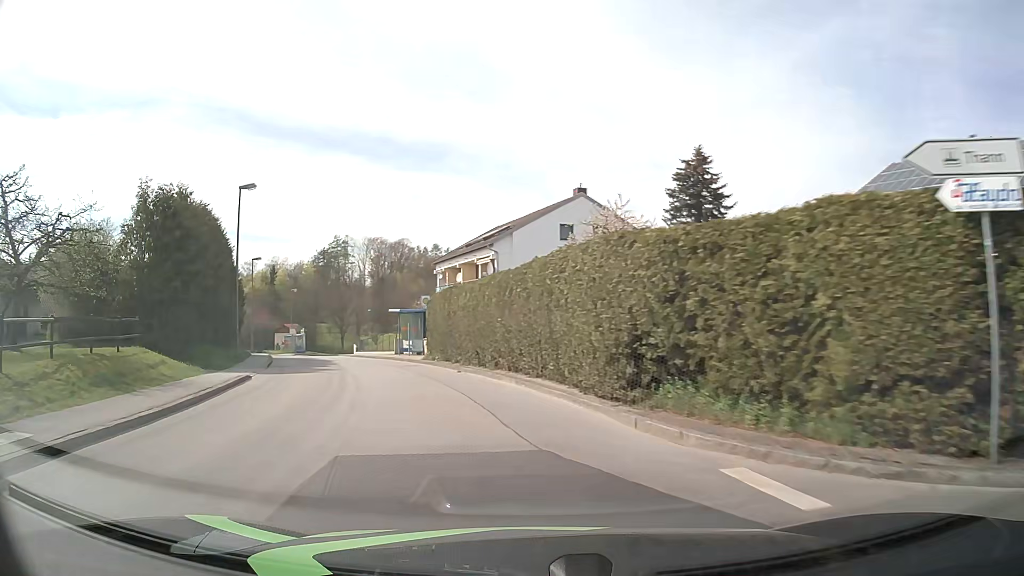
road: unclassified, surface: asphalt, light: Day
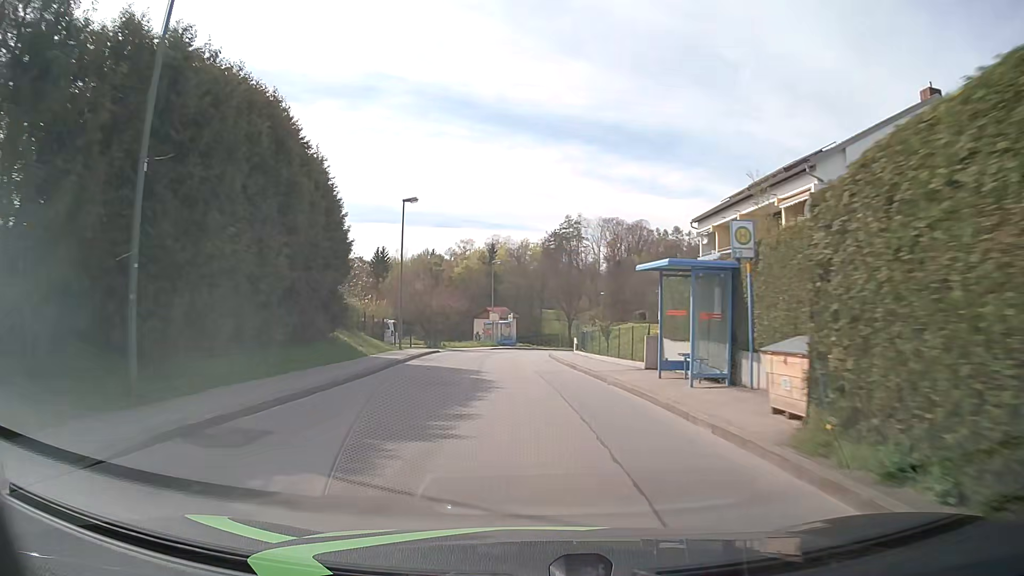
(-4.5, +21.8) m; -20°
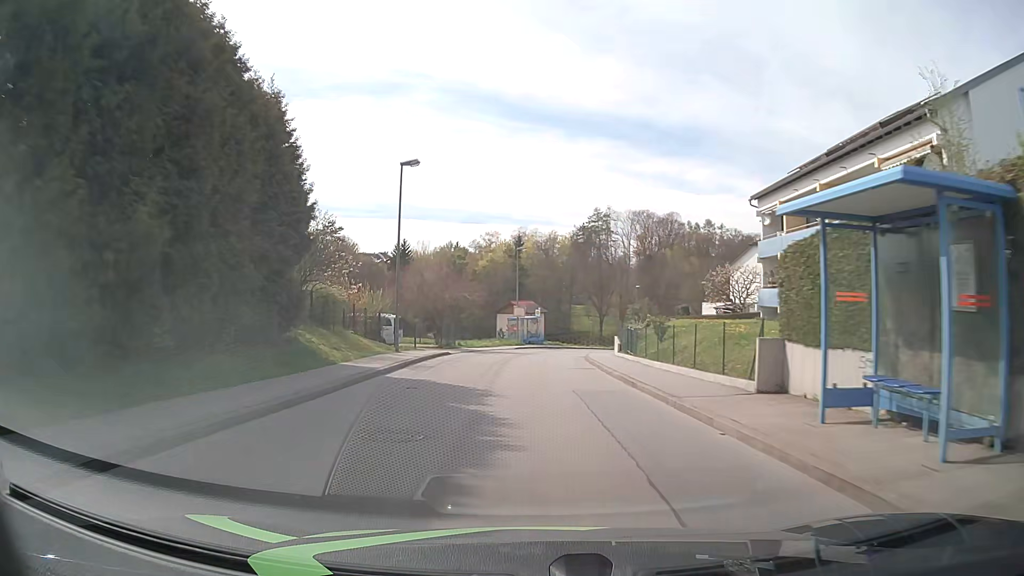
(-0.2, +7.6) m; -3°
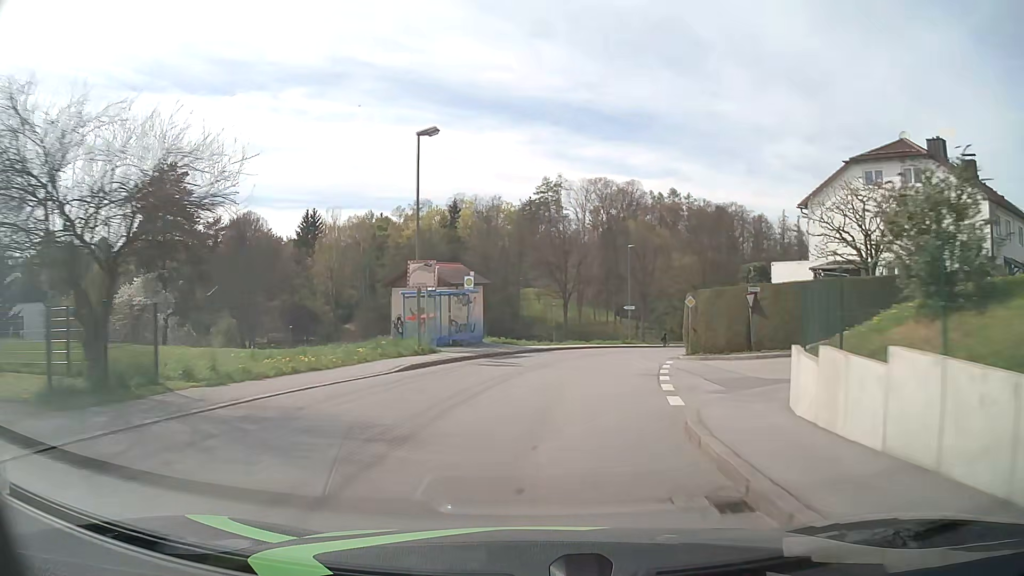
(+0.5, +31.0) m; +4°
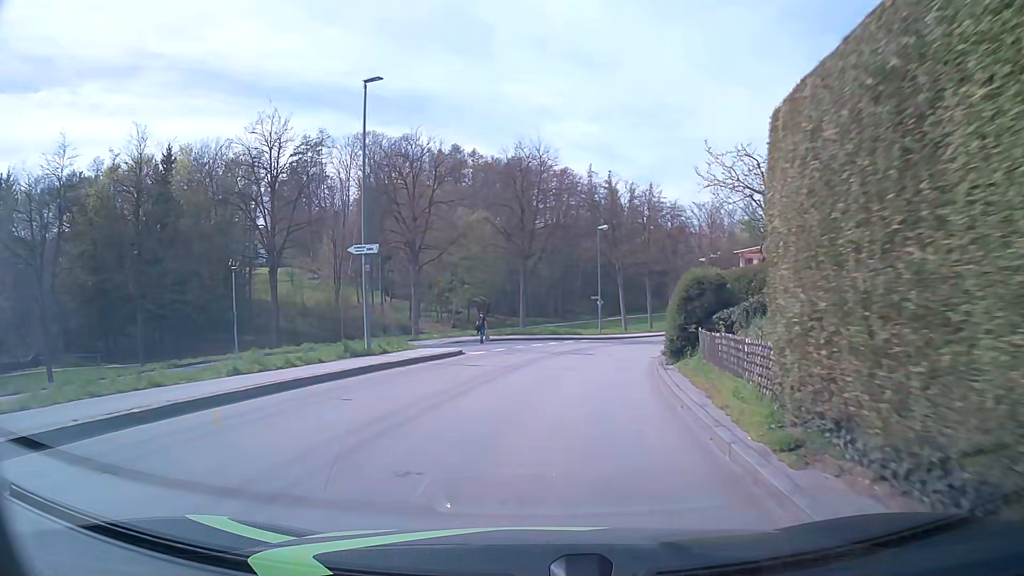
(+5.9, +34.9) m; +19°
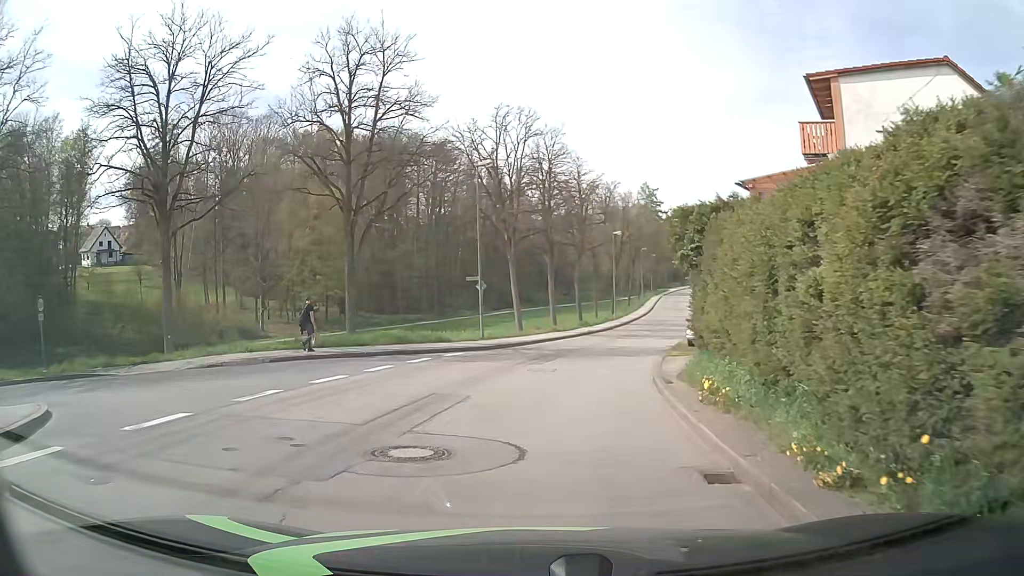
(+1.7, +18.7) m; +10°
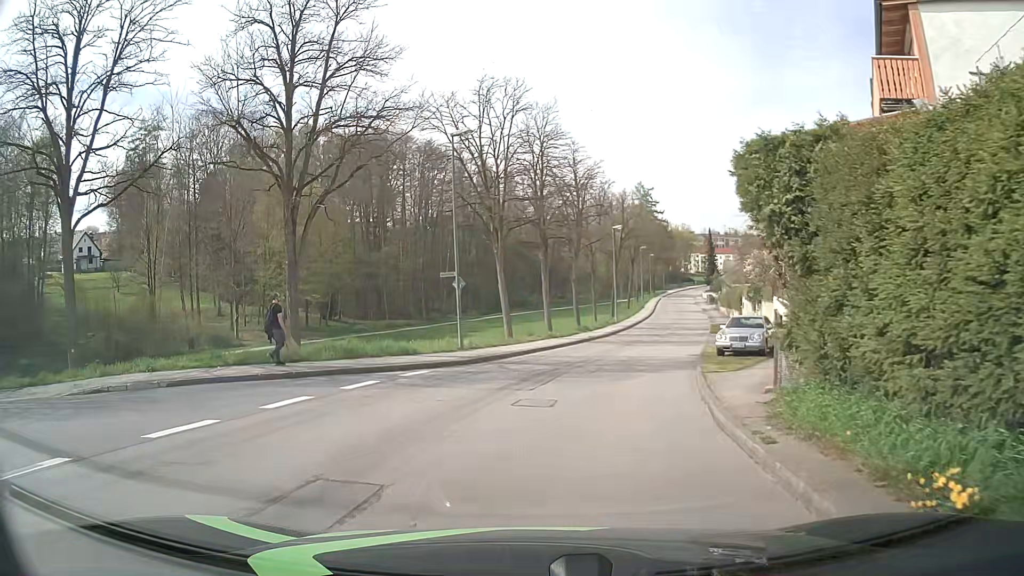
(+0.1, +5.7) m; +1°
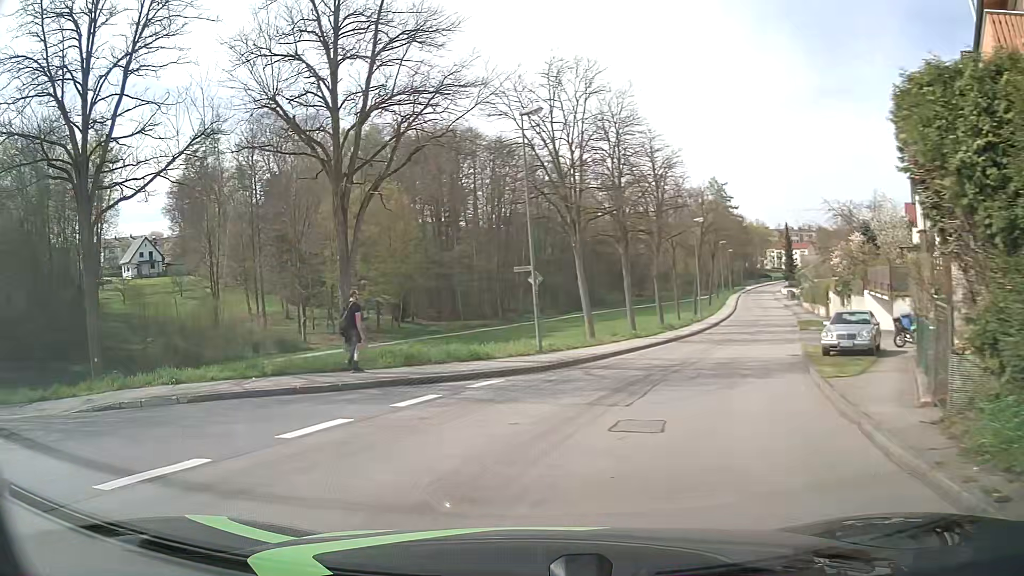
(-0.1, +2.6) m; -8°
